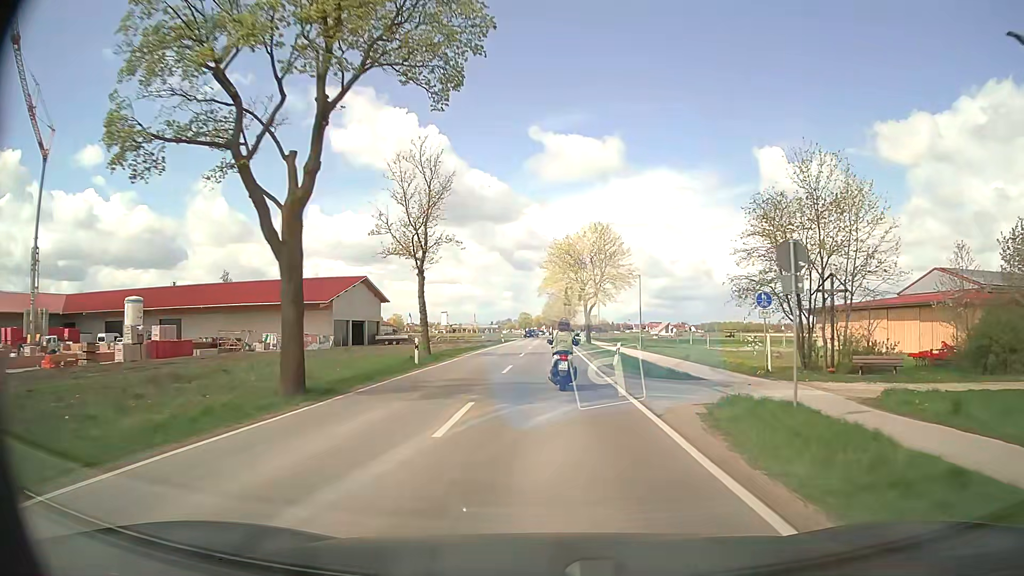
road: secondary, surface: asphalt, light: Day
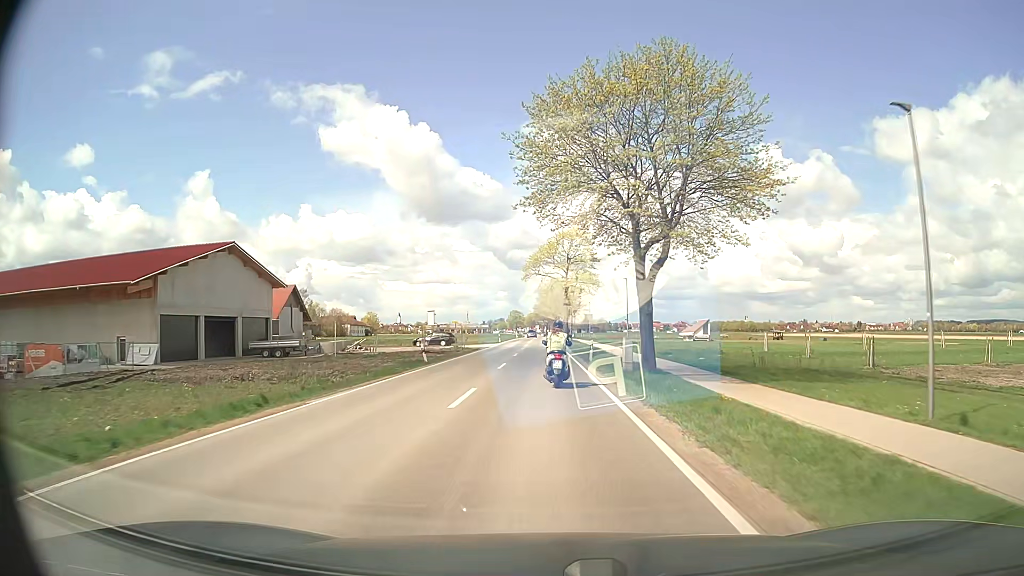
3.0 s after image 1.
(+0.3, +44.7) m; 0°
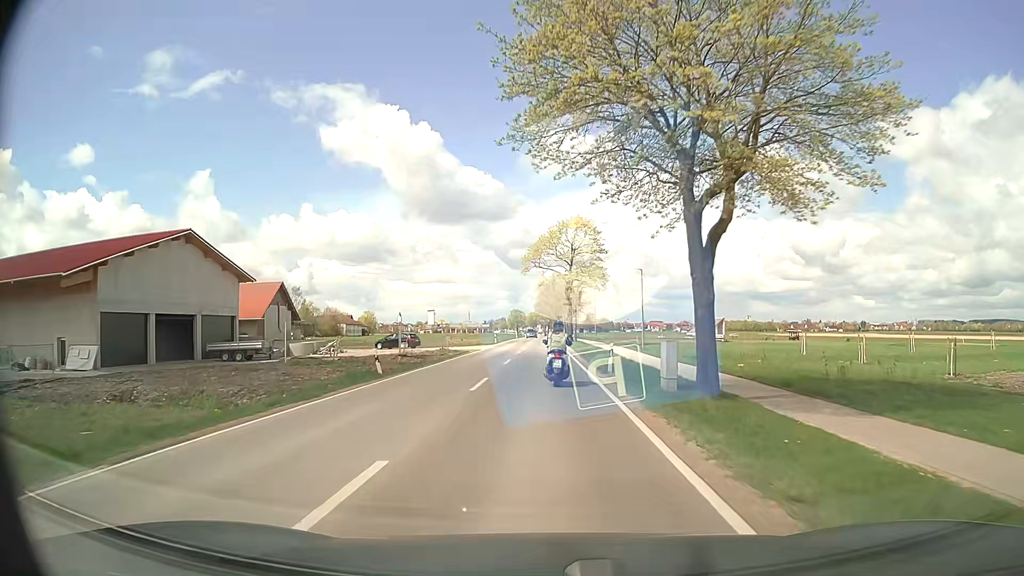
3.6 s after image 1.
(0.0, +8.8) m; 0°
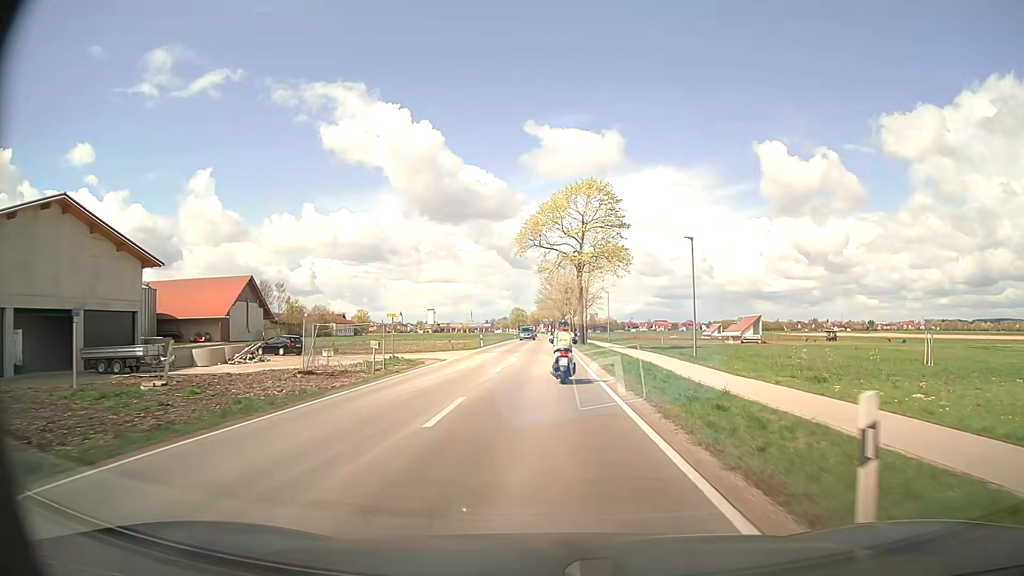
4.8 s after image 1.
(-0.1, +17.7) m; 0°
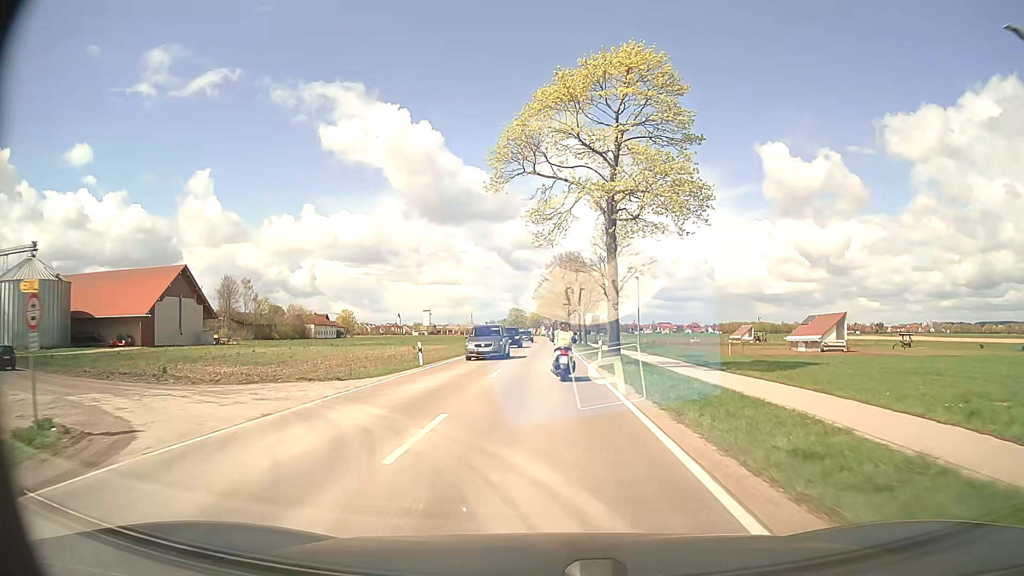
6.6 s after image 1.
(-0.1, +26.8) m; 0°
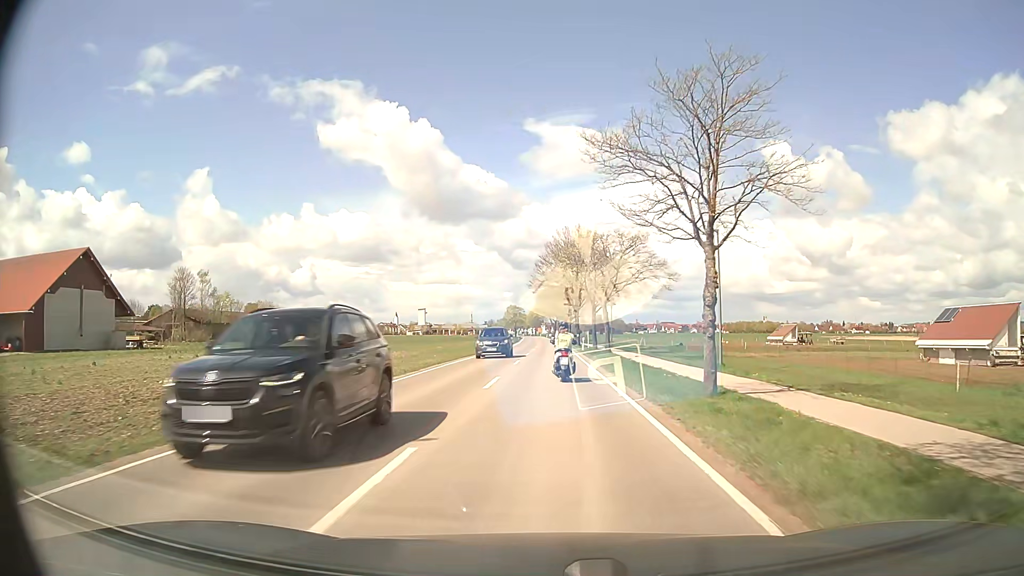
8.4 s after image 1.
(0.0, +27.0) m; 0°
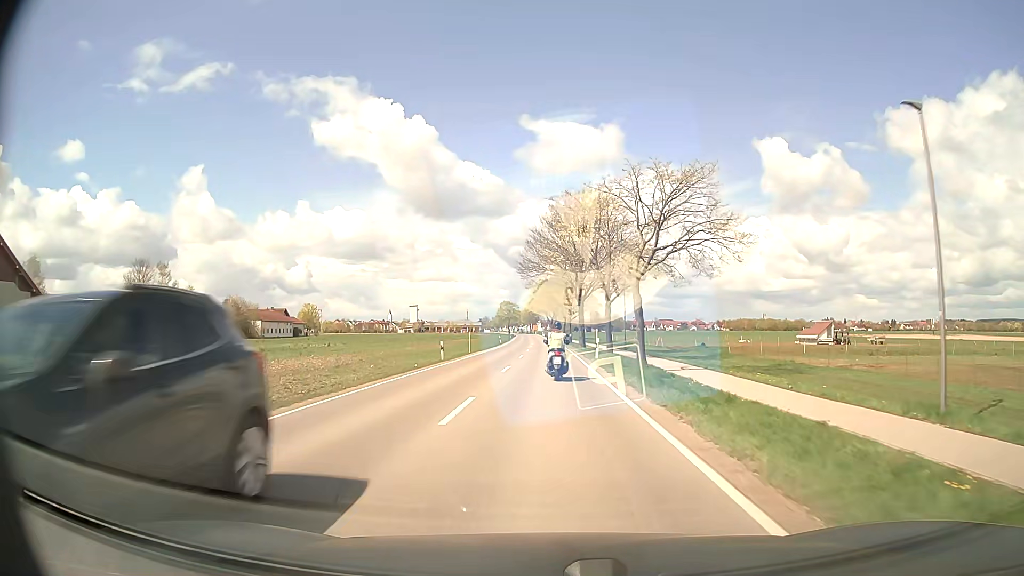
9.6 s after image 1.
(0.0, +18.2) m; 0°
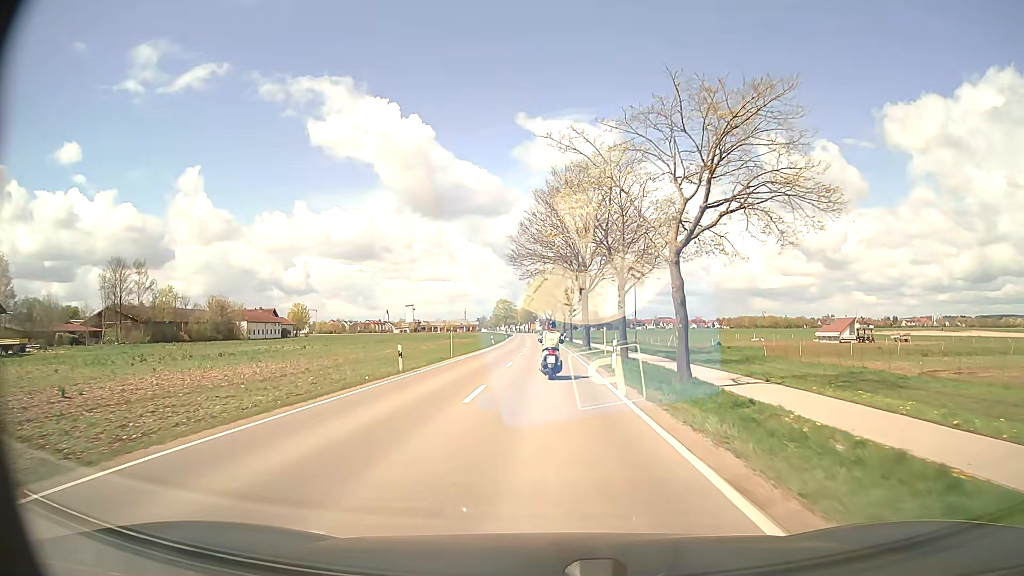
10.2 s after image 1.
(+0.1, +9.2) m; +1°
(0, +10) (0, +20) (0, +30) (0, +40) (0, +50) (0, +60) (-1, +70) (-1, +80) (-1, +90) (-2, +100) m
